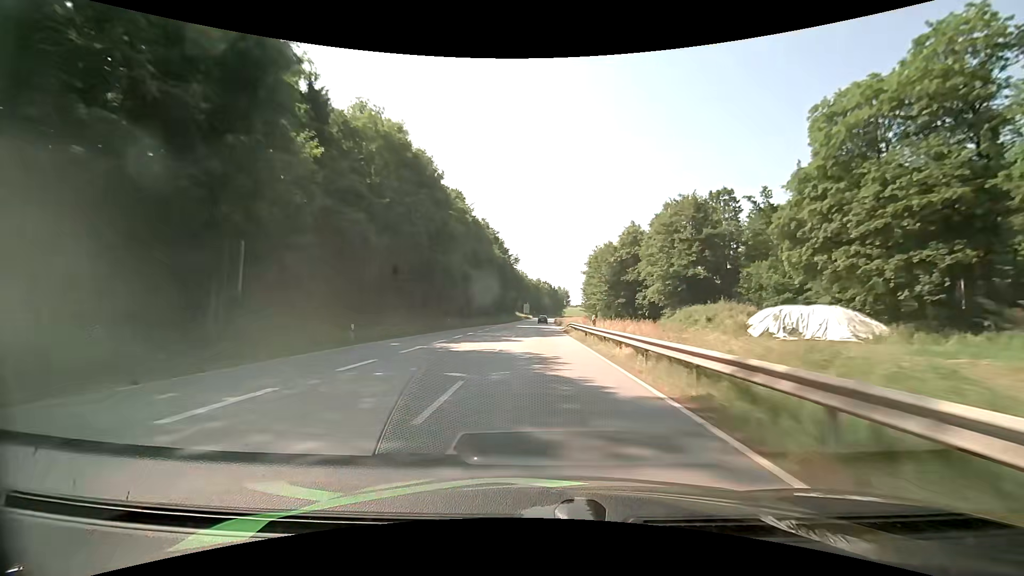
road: primary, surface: asphalt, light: Day
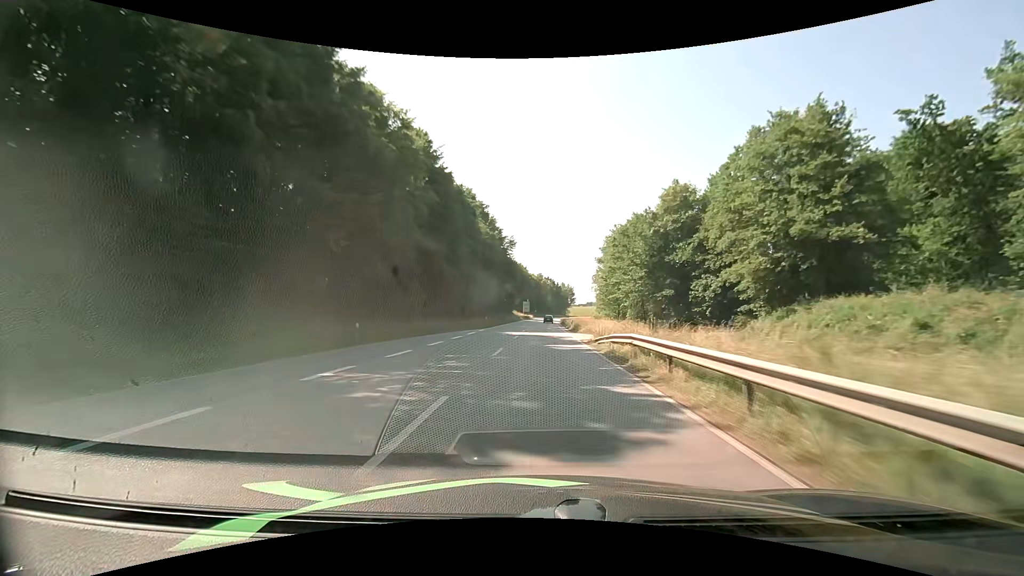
(+0.2, +26.2) m; 0°
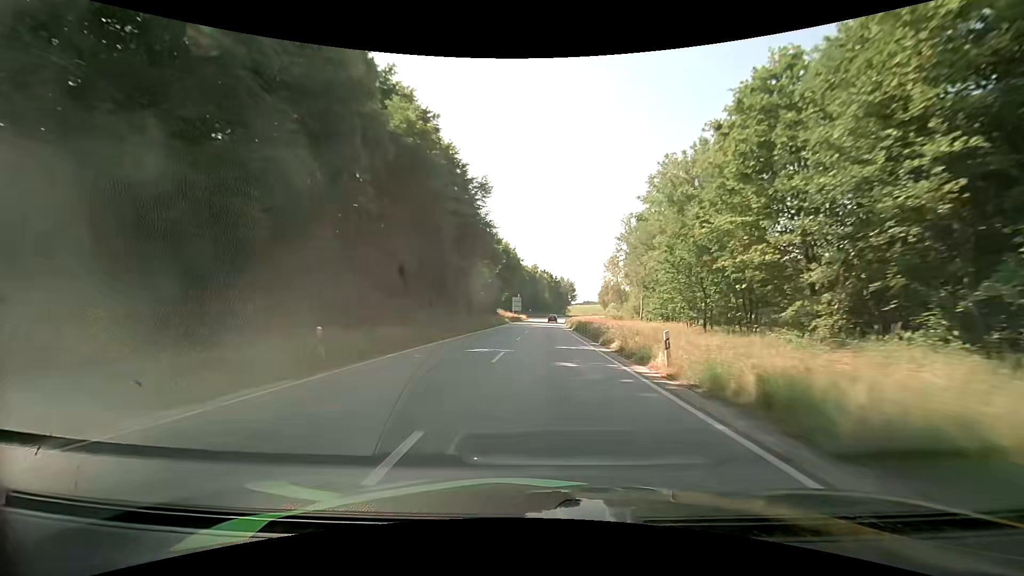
(+0.2, +39.1) m; 0°
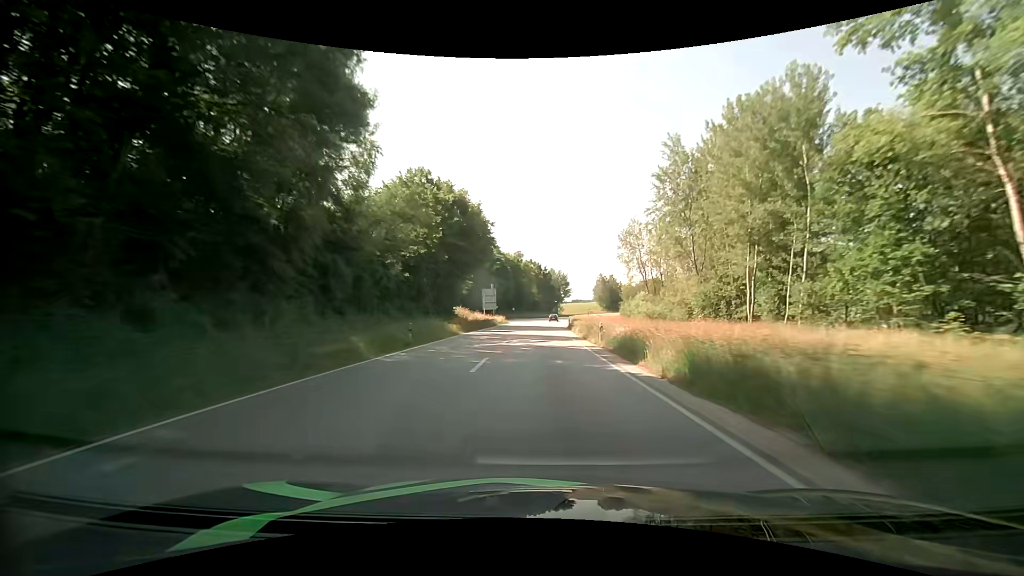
(+0.6, +39.2) m; +1°
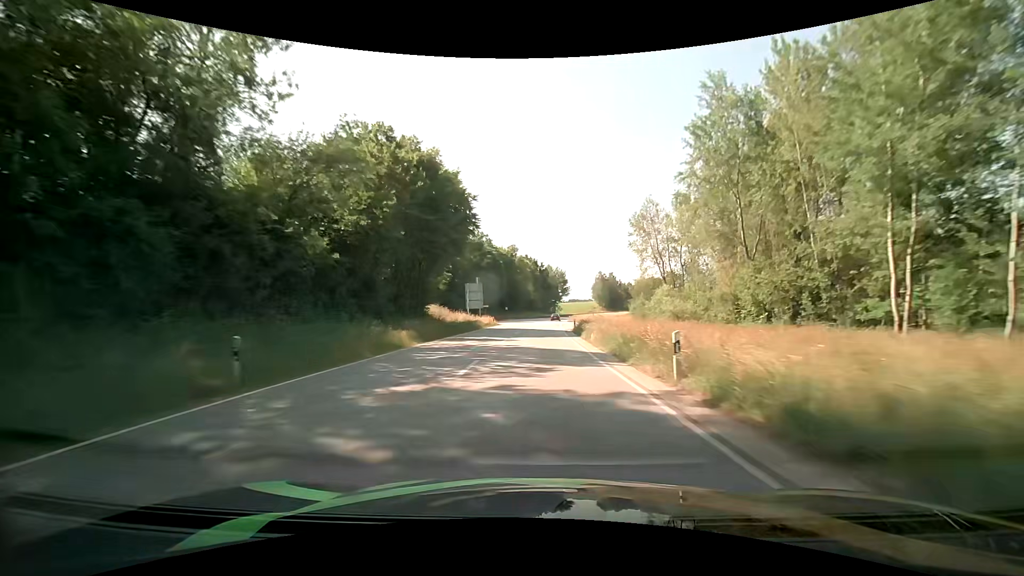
(+0.2, +13.0) m; +1°
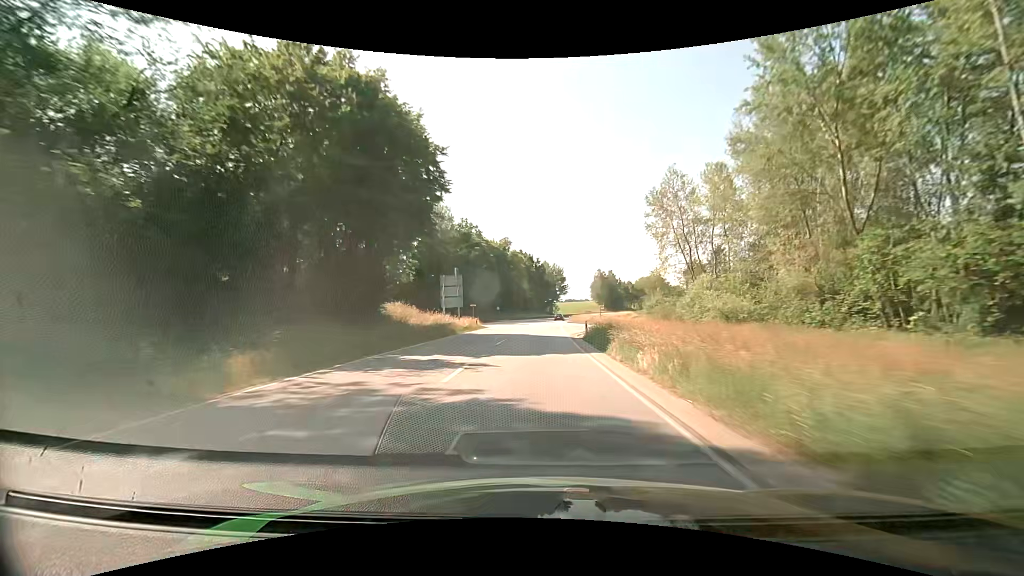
(0.0, +12.9) m; +1°
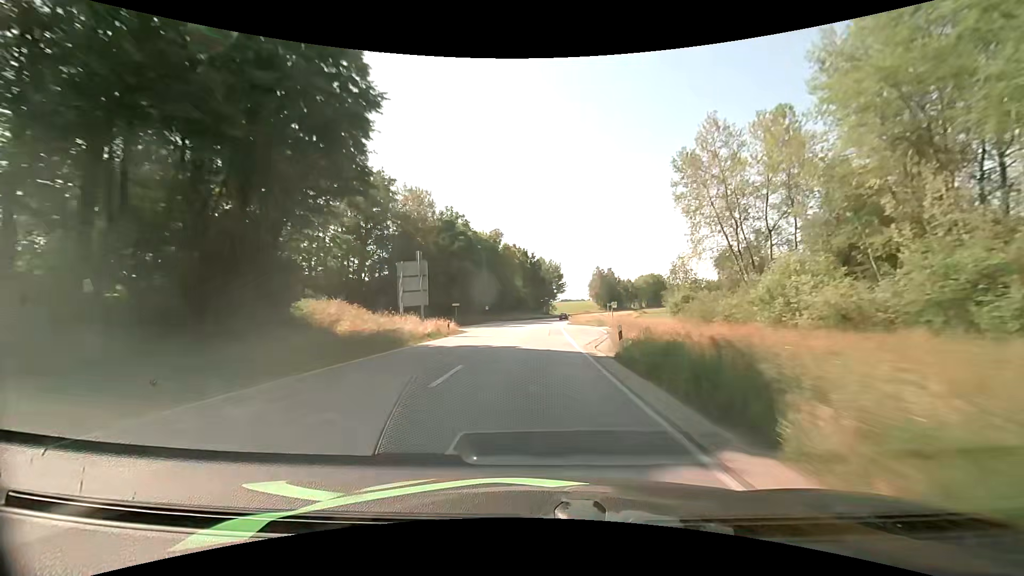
(0.0, +12.9) m; 0°
(0, +10) (0, +20) (0, +30) (+1, +40) (+1, +50) (+1, +60) (+2, +70) (+3, +80) (+4, +90) (+5, +100) m
